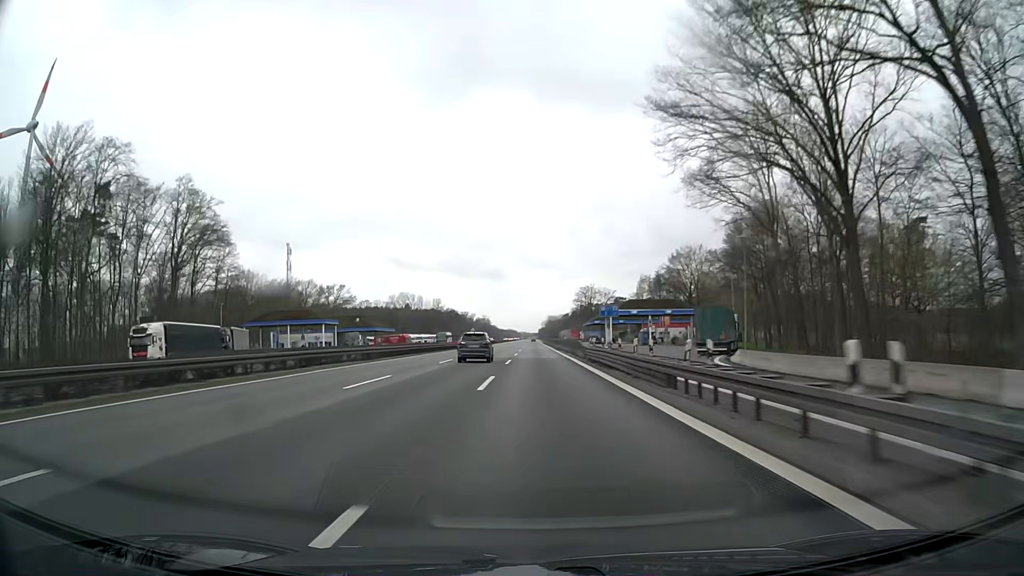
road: motorway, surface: asphalt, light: Day
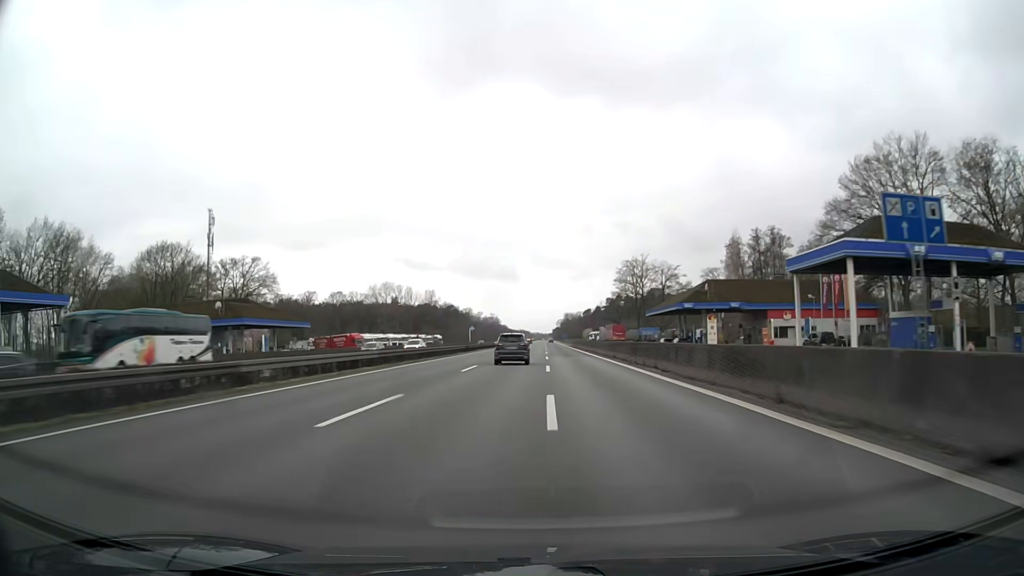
(-1.0, +79.8) m; -1°
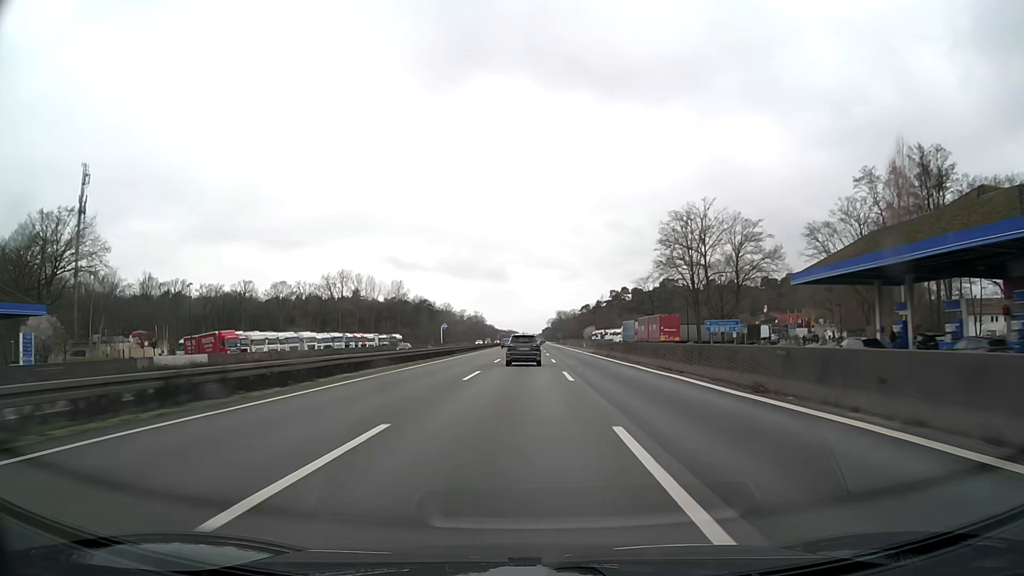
(+0.2, +59.7) m; +1°
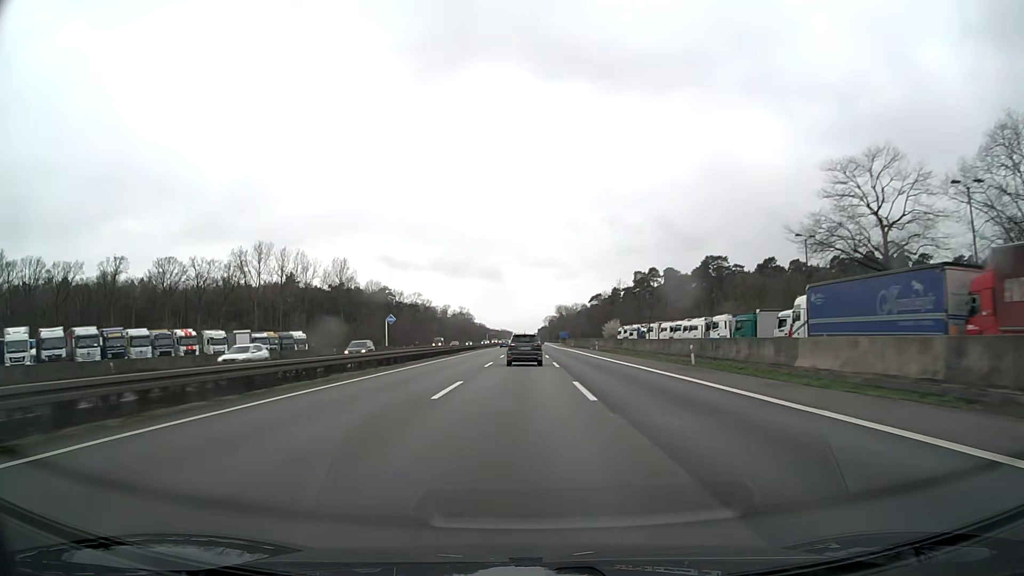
(+0.5, +79.8) m; 0°
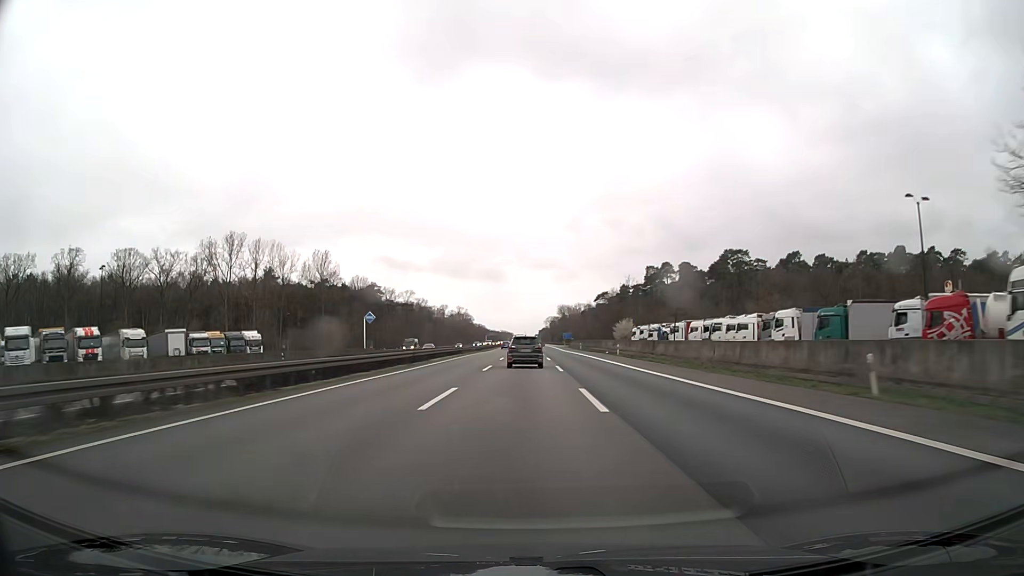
(0.0, +20.1) m; 0°
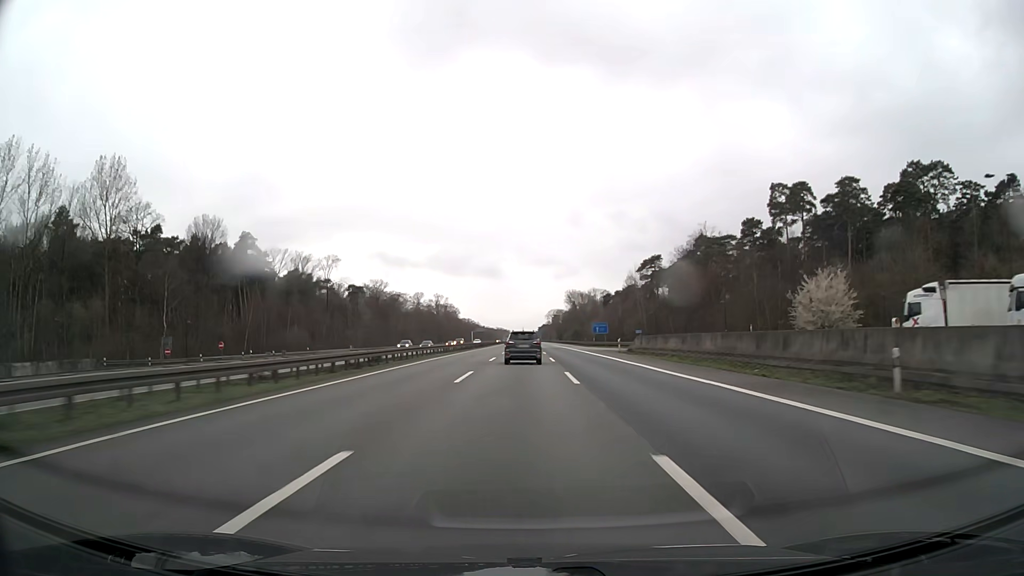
(+0.3, +102.0) m; 0°
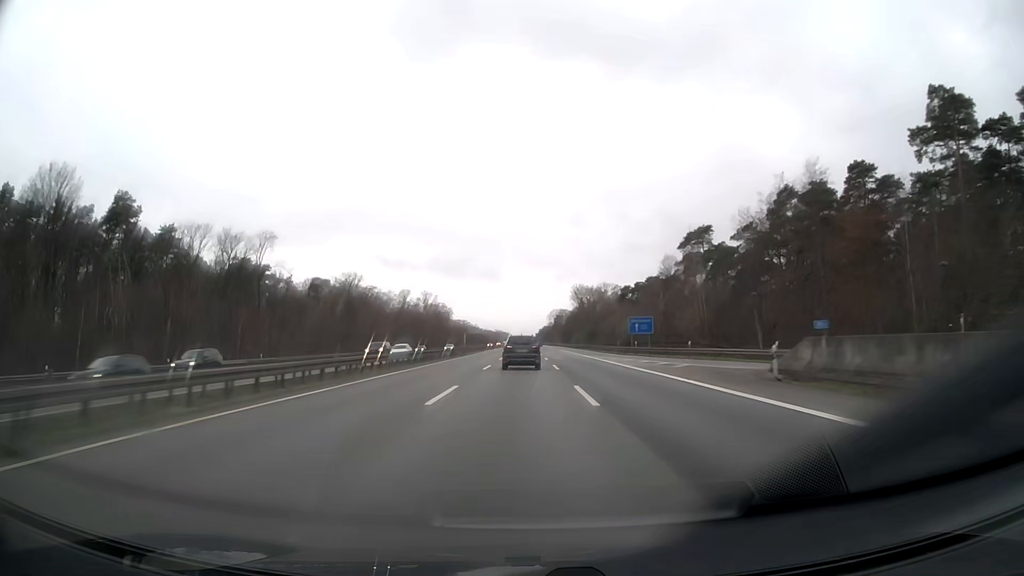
(0.0, +41.6) m; 0°
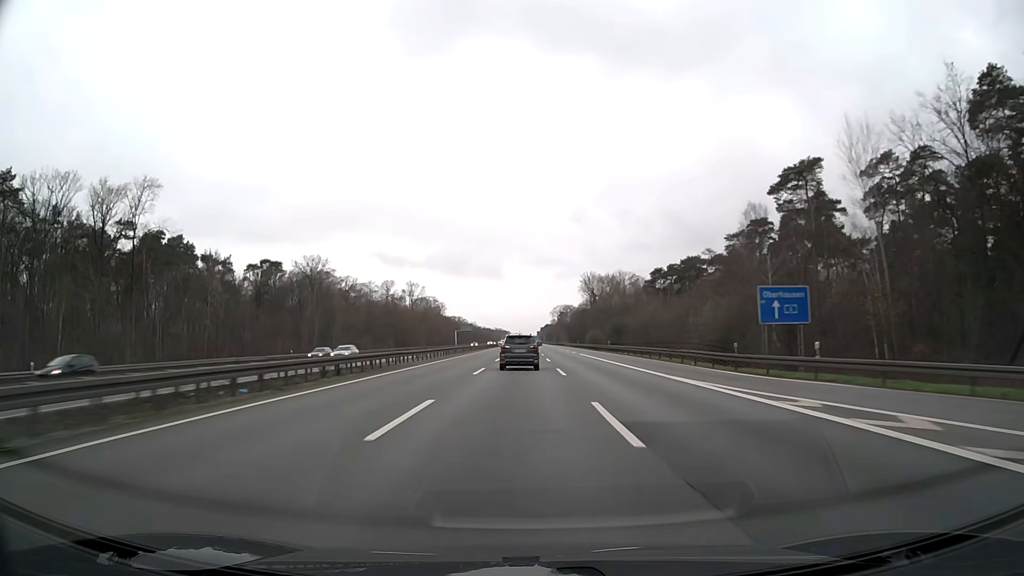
(-0.1, +41.8) m; 0°
(0, +10) (0, +20) (0, +30) (0, +40) (0, +50) (0, +60) (0, +70) (0, +80) (0, +90) (0, +100) m
